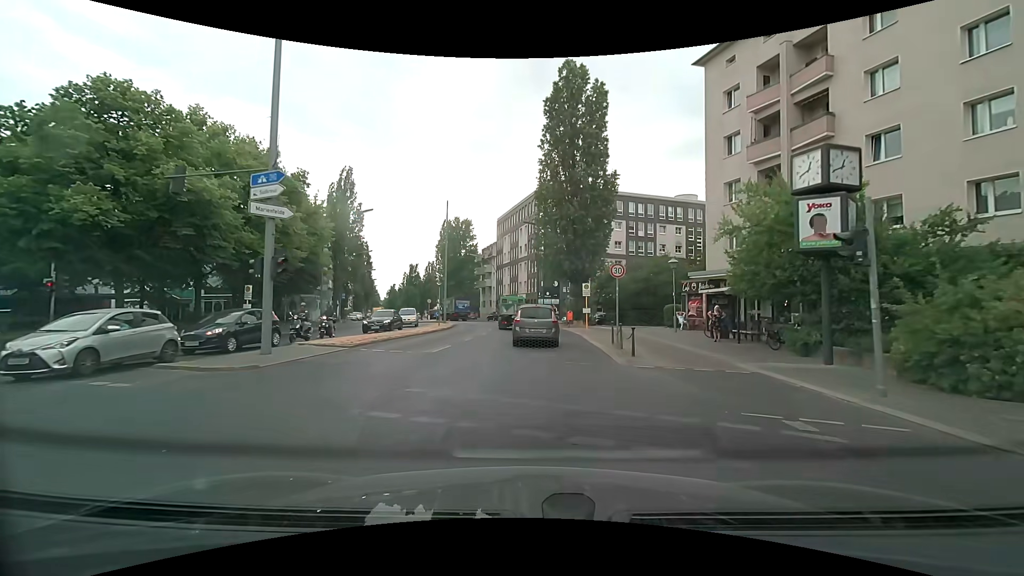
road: secondary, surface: asphalt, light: Day
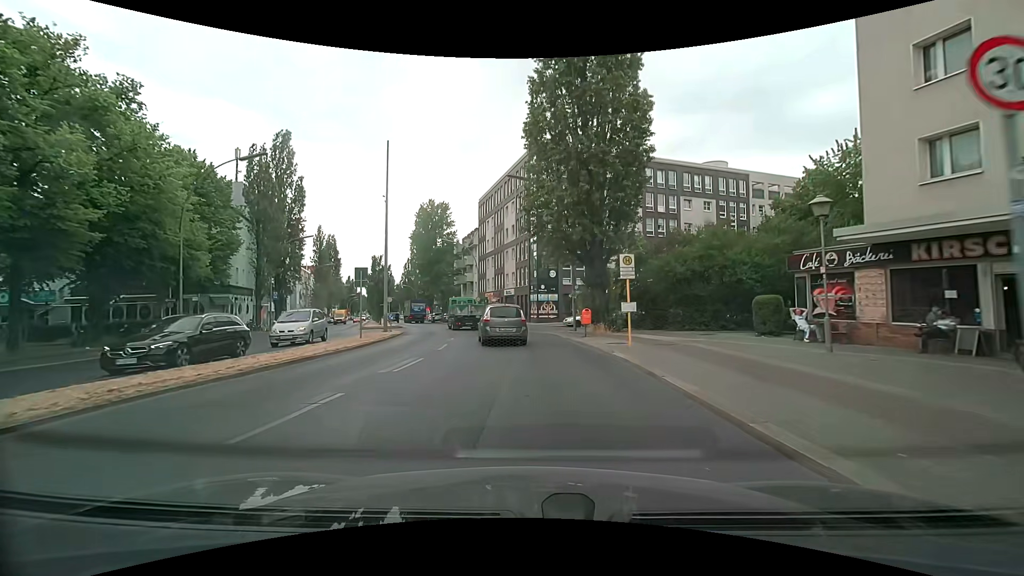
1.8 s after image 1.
(+0.1, +16.9) m; 0°
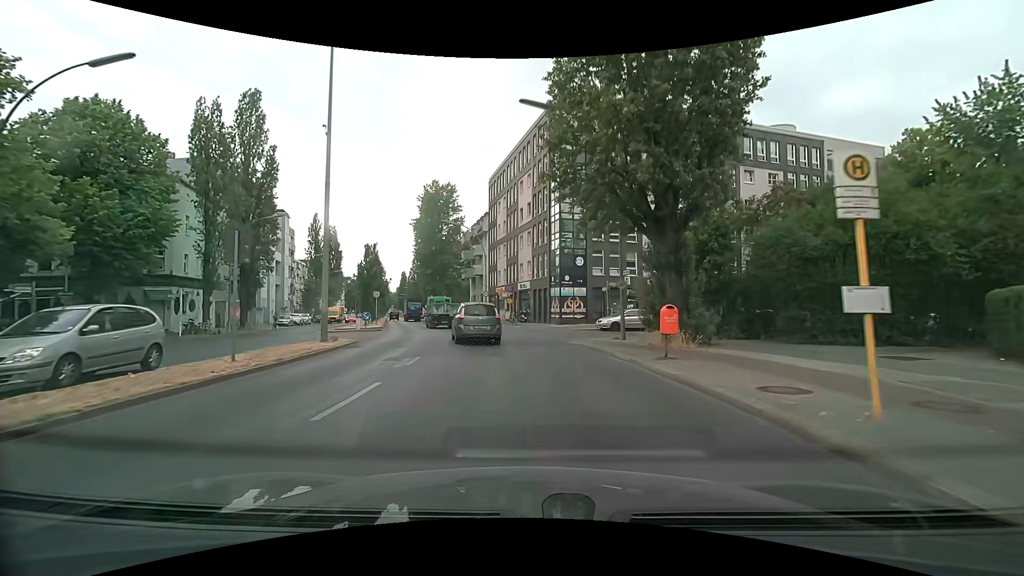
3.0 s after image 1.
(-0.1, +11.4) m; -1°
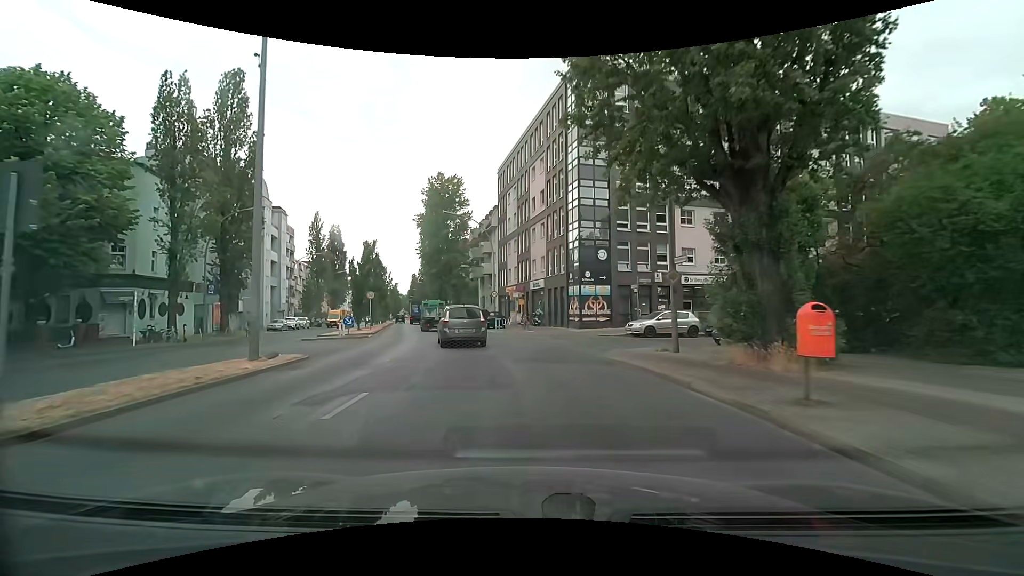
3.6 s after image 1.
(-0.1, +5.8) m; -2°
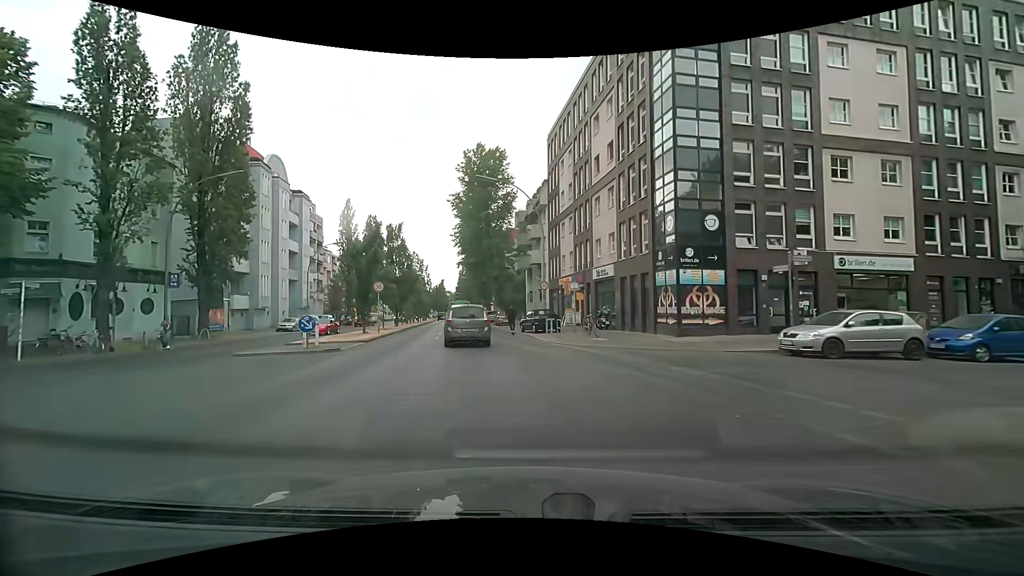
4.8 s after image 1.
(-0.6, +11.4) m; -6°
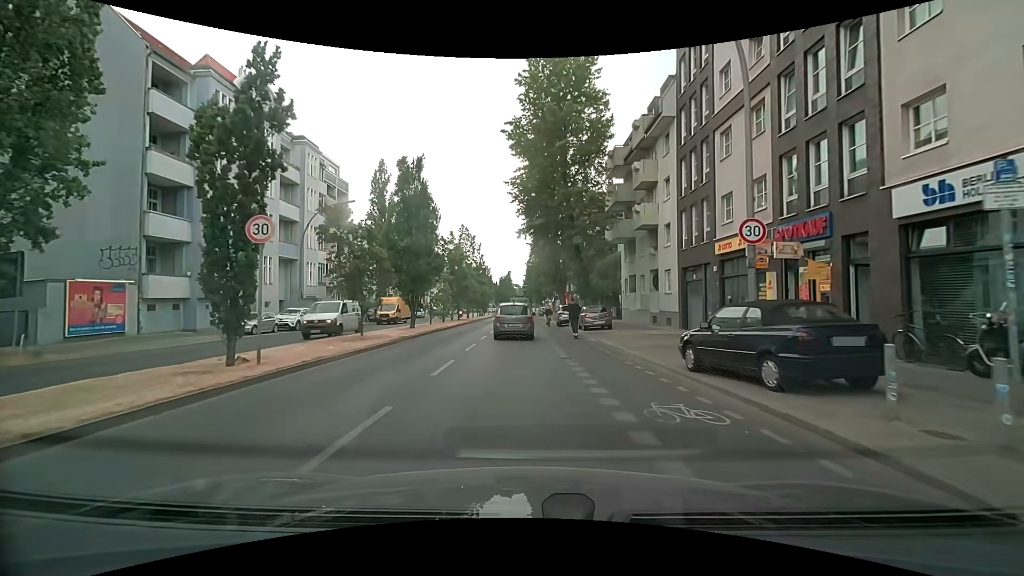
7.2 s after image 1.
(-1.8, +21.4) m; -8°
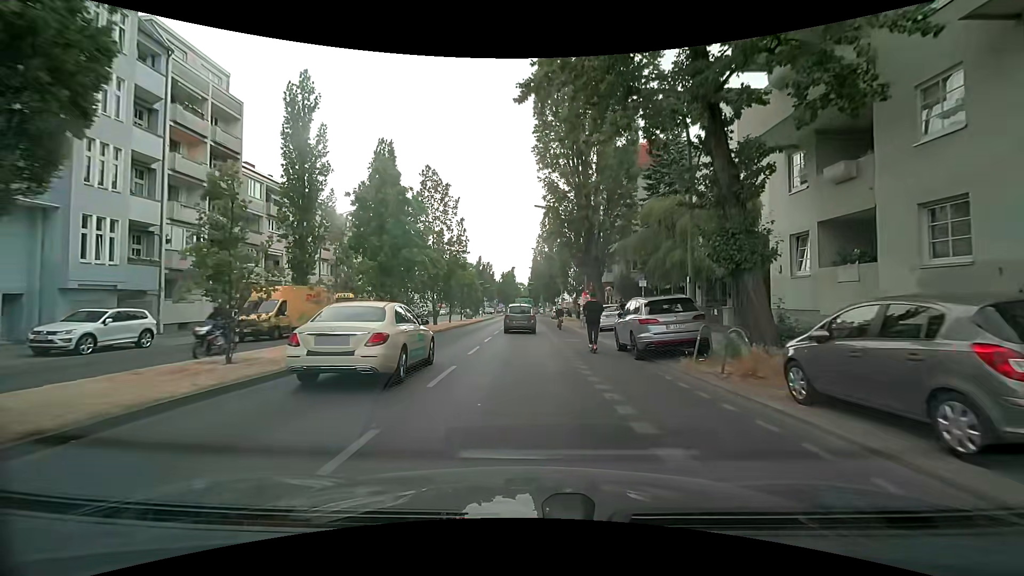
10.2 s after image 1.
(-0.4, +25.3) m; 0°
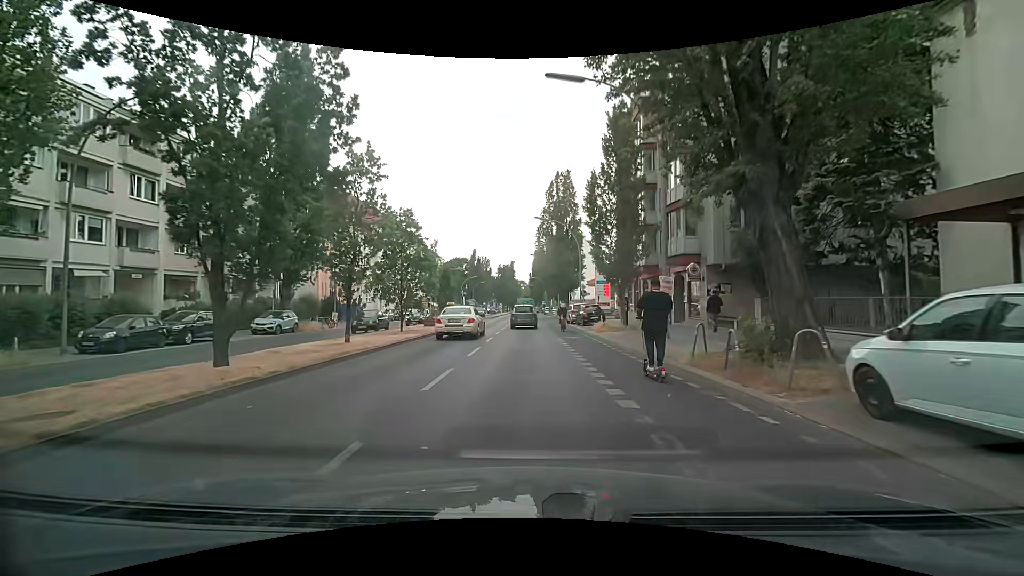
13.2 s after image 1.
(-0.1, +24.7) m; 0°
